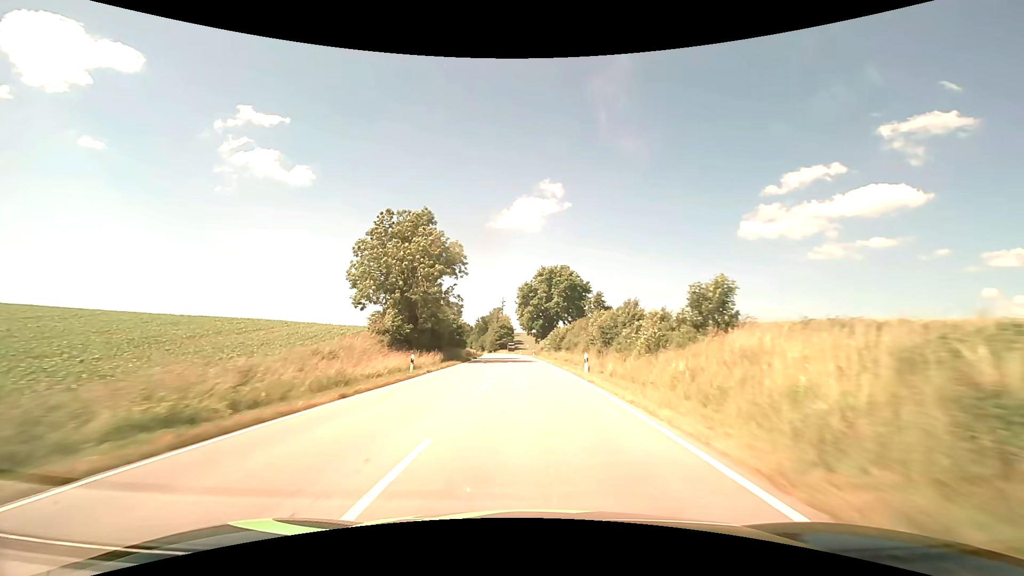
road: secondary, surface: asphalt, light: Day
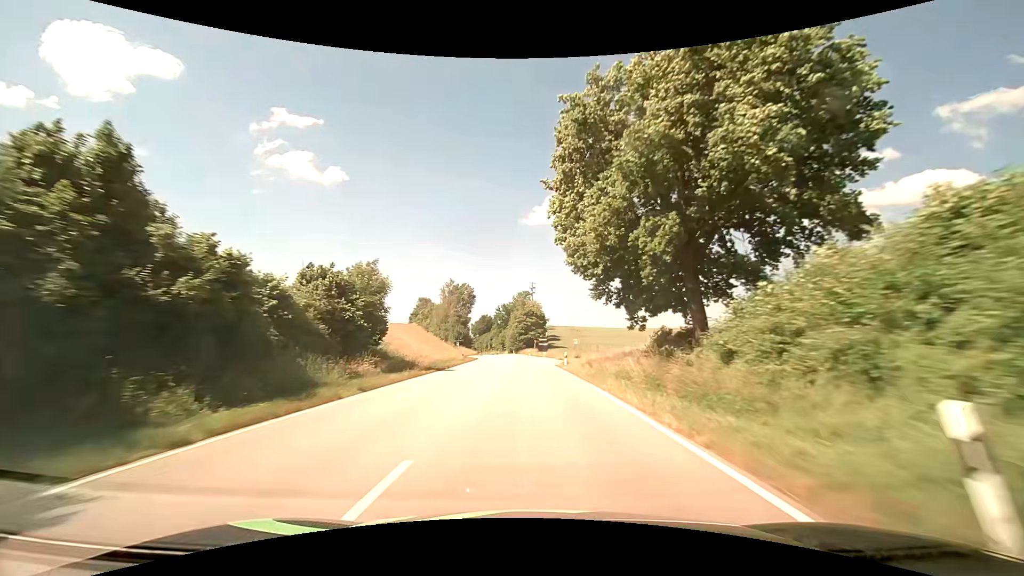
(-2.3, +73.3) m; -4°
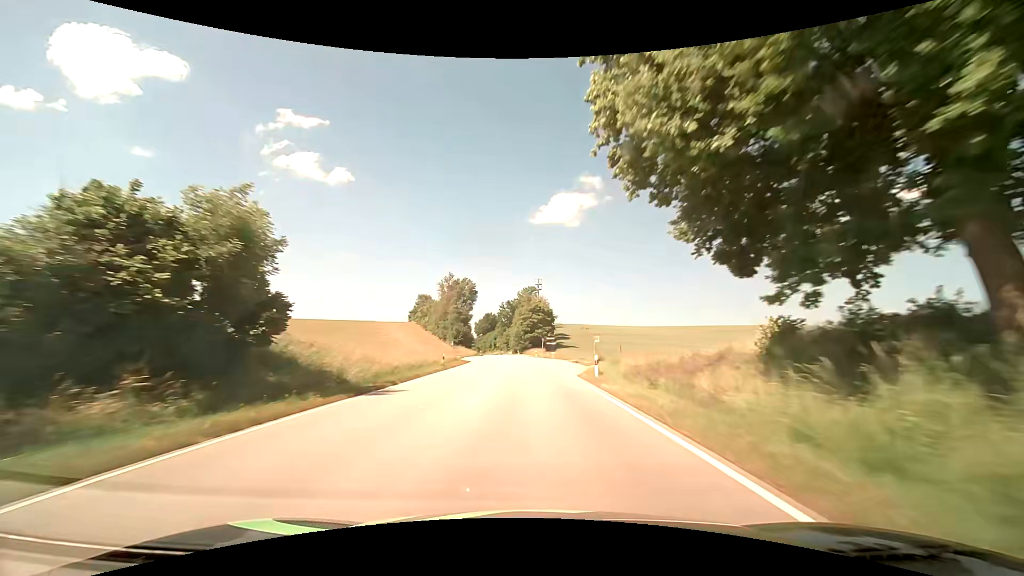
(-0.1, +14.5) m; -1°
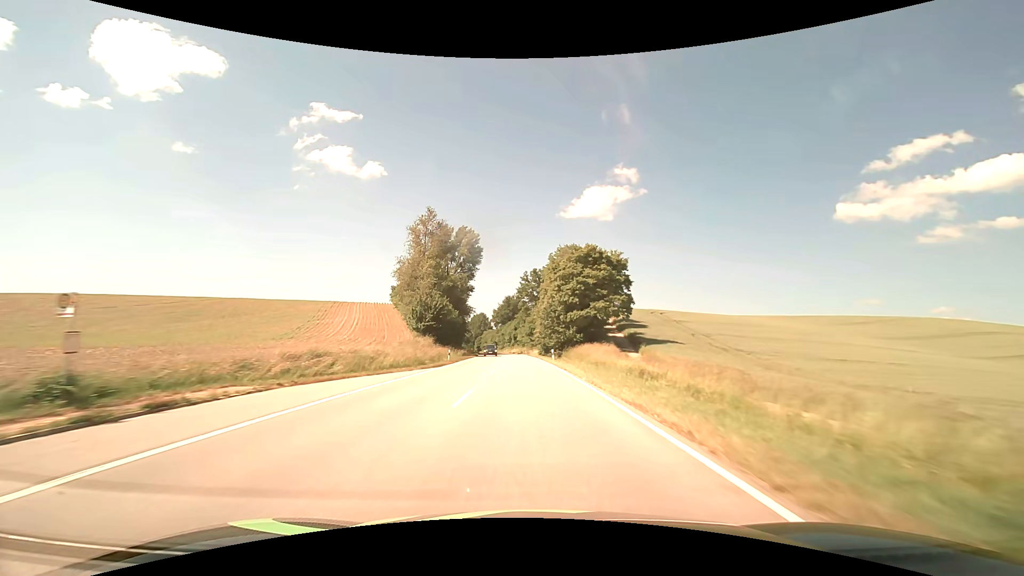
(-2.0, +72.6) m; -3°
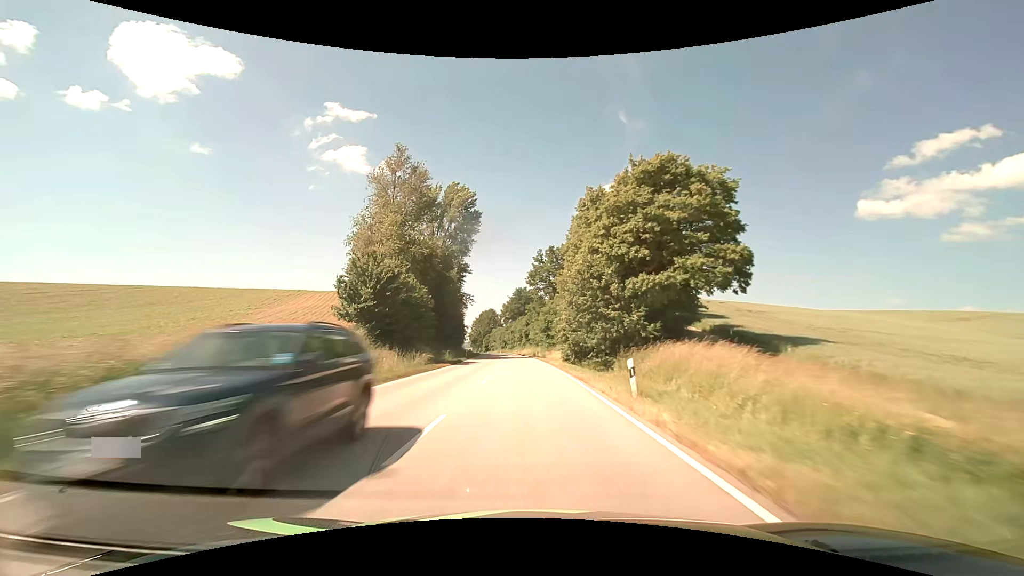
(-0.4, +29.1) m; -2°
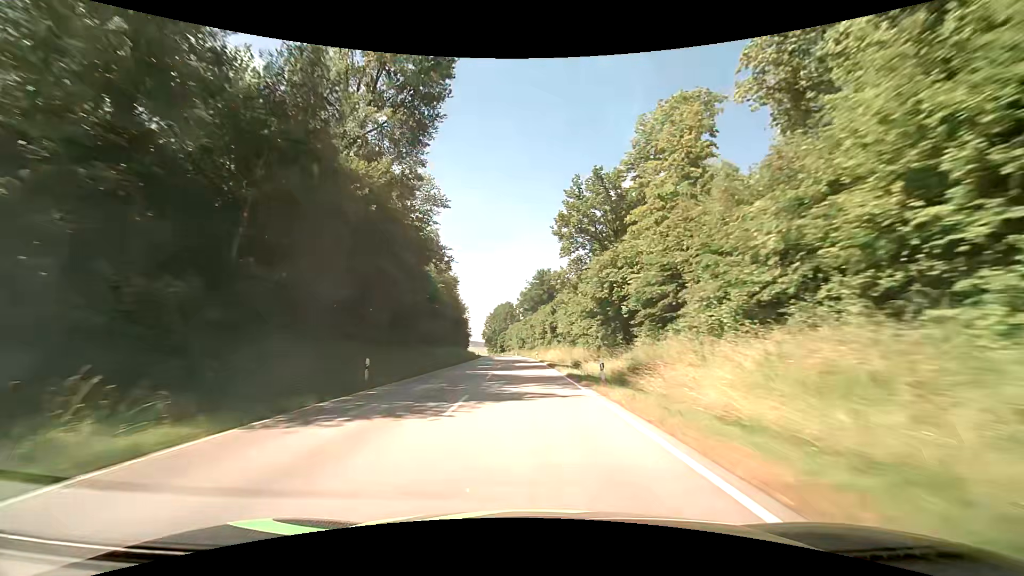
(-1.0, +44.0) m; -2°
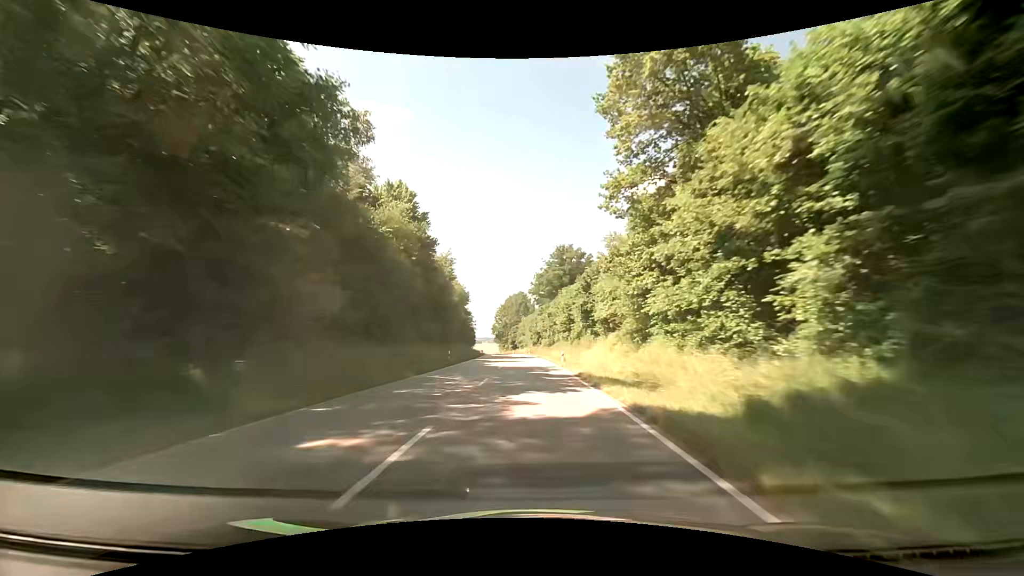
(-0.5, +29.6) m; -1°
